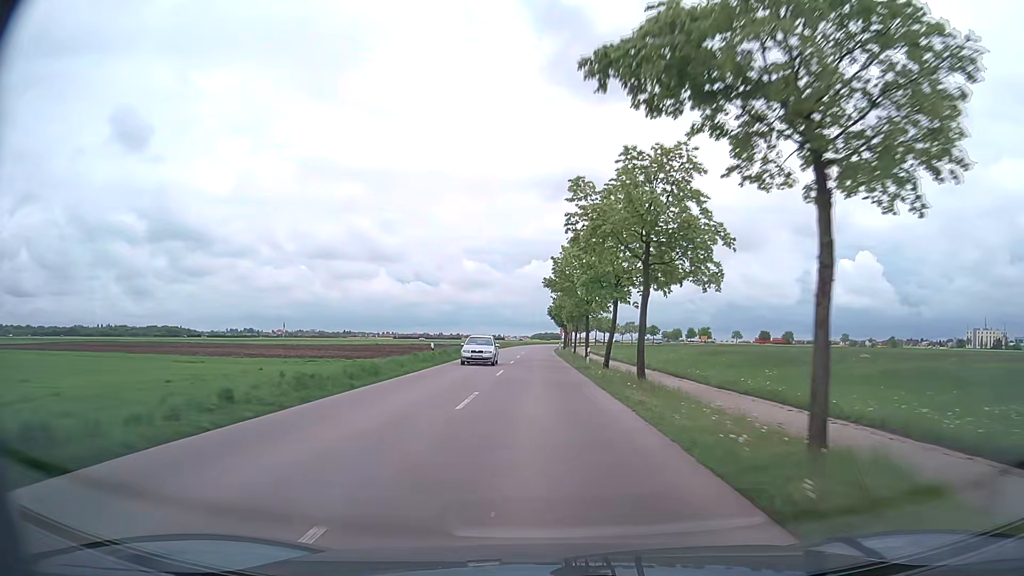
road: tertiary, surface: asphalt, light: Day
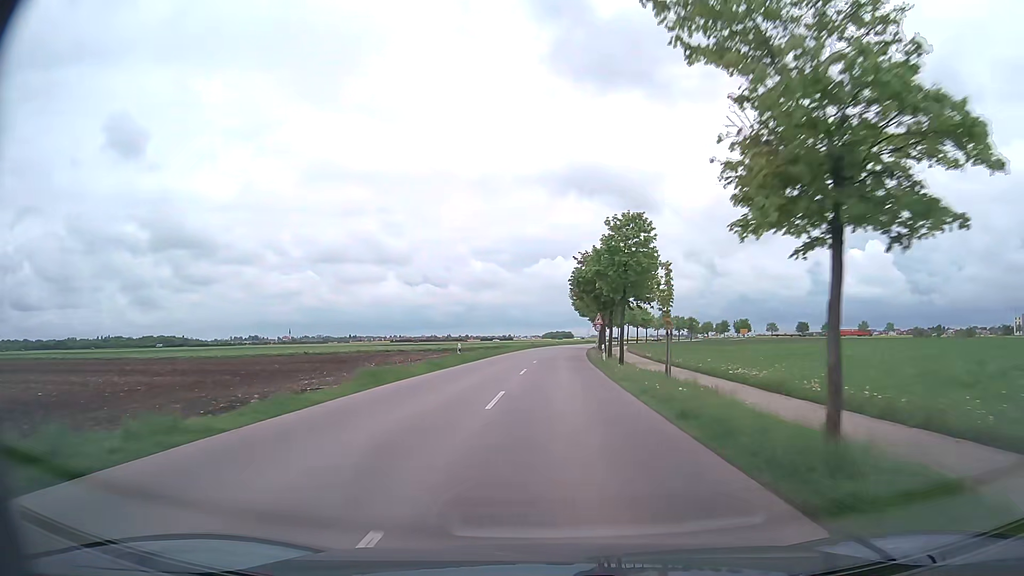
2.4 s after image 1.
(-0.8, +48.2) m; -1°
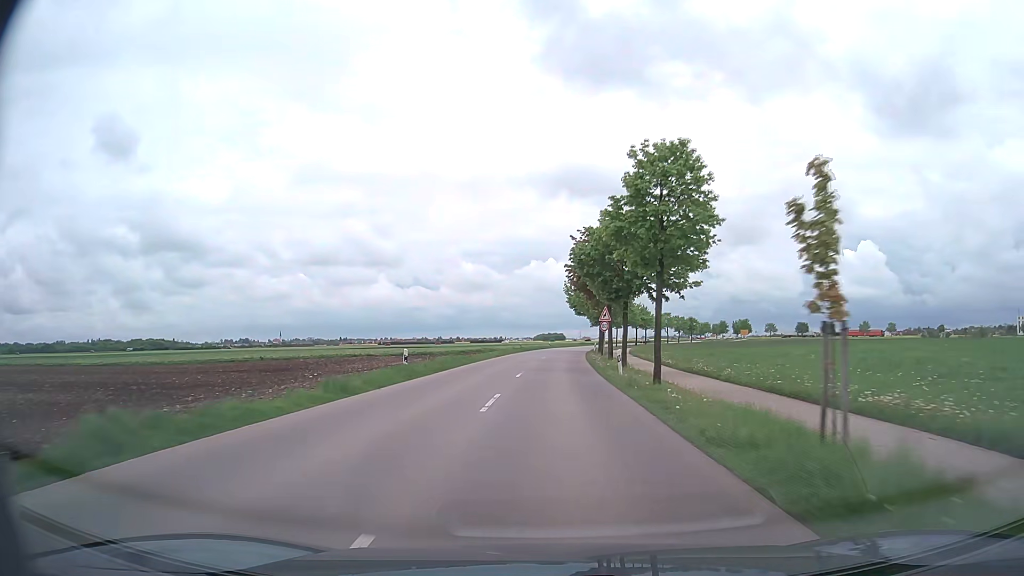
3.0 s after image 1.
(+0.1, +12.1) m; +1°
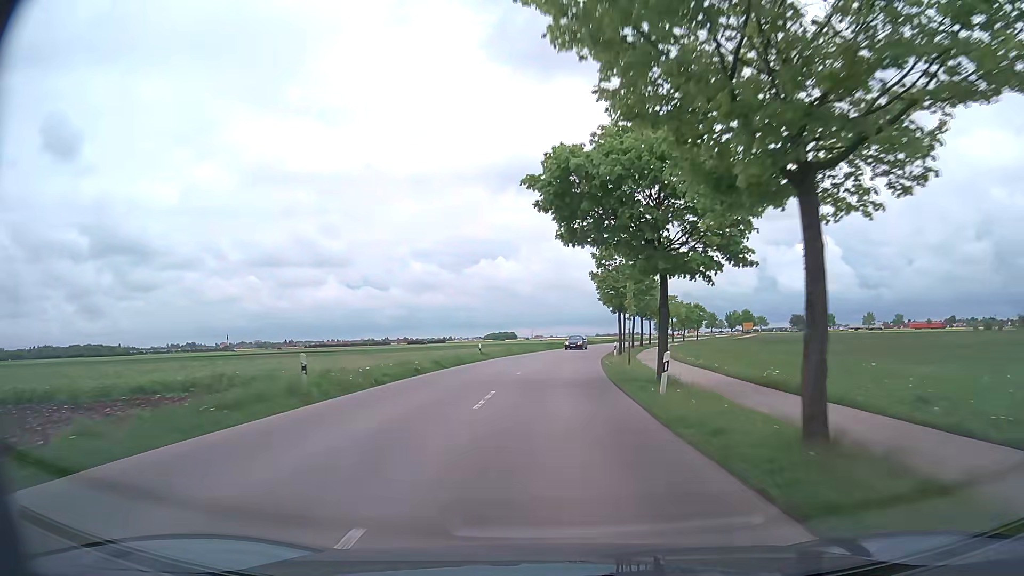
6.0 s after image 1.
(+1.7, +59.8) m; +4°
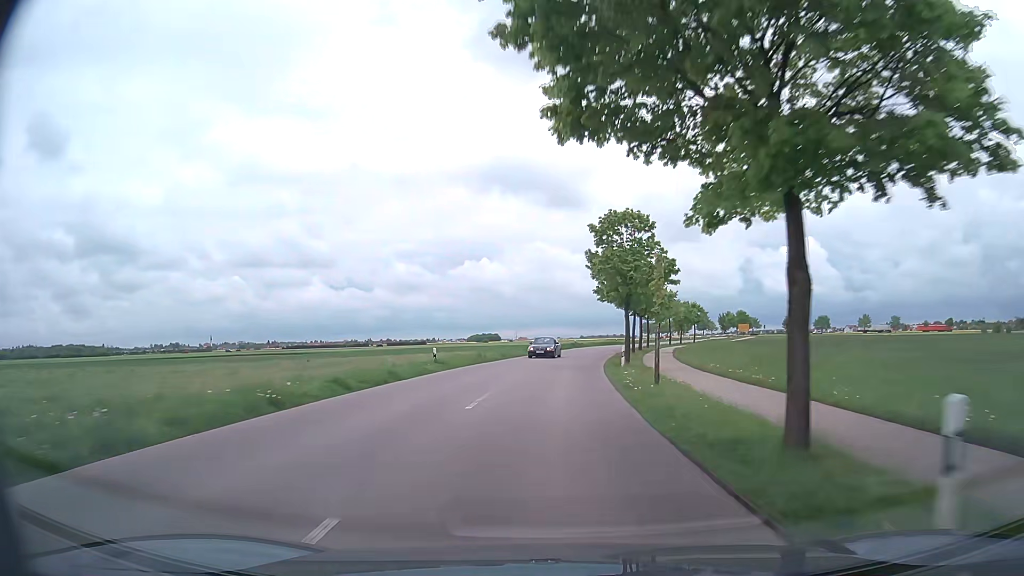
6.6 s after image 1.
(+0.1, +11.8) m; +2°
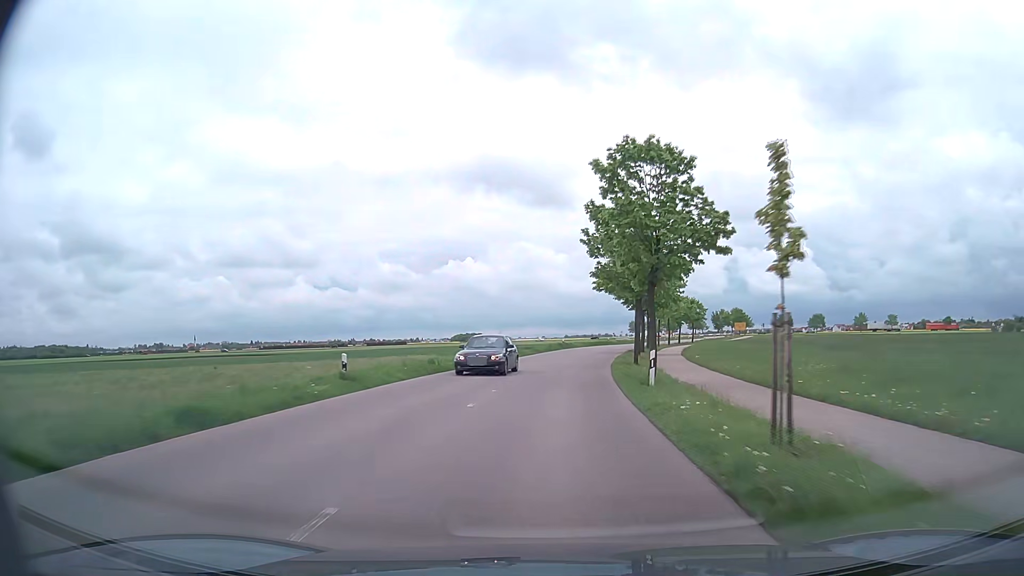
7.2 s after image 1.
(+0.1, +11.8) m; +1°
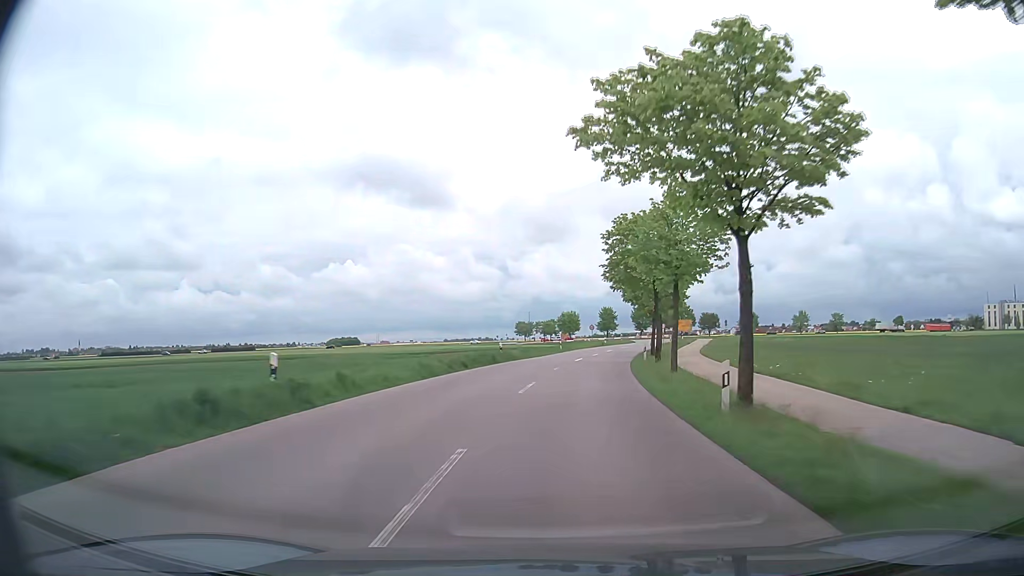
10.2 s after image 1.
(+3.9, +56.6) m; +10°
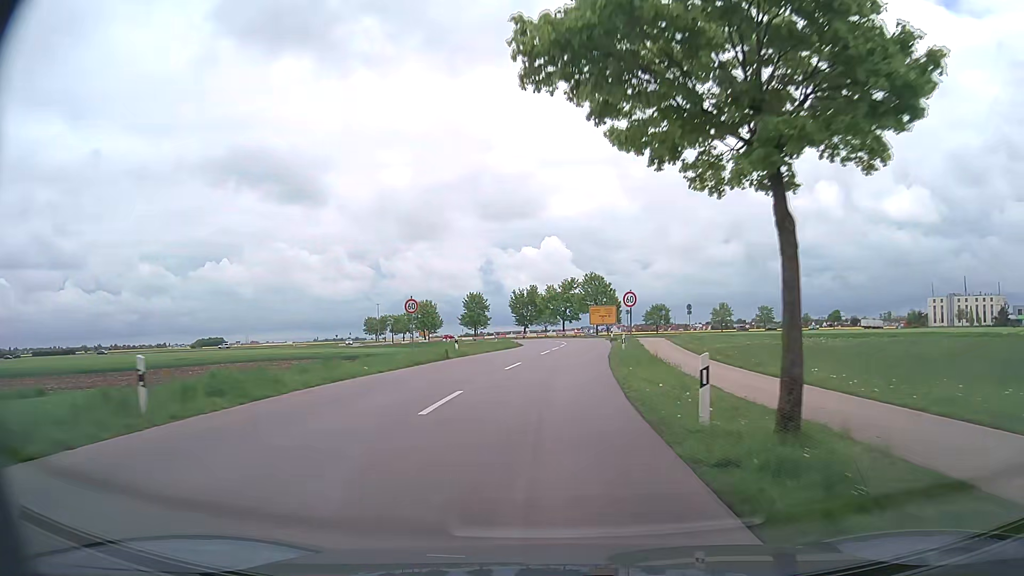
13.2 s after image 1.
(+5.3, +52.4) m; +11°
(0, +10) (0, +20) (+1, +30) (+1, +40) (+2, +50) (+2, +60) (+2, +70) (+1, +80) (-2, +90) (-6, +99) m
